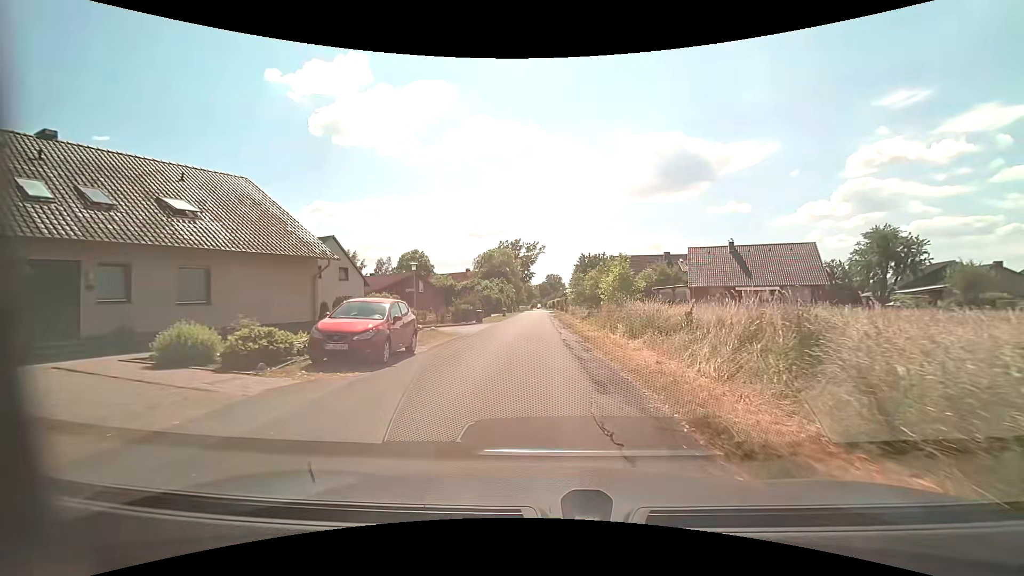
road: unclassified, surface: asphalt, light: Day
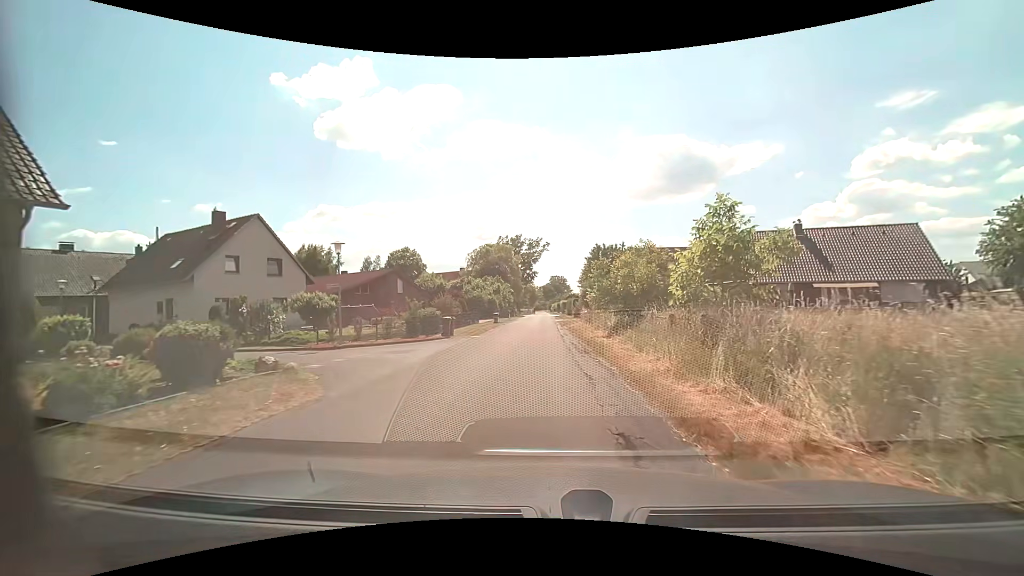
(-0.1, +13.5) m; 0°
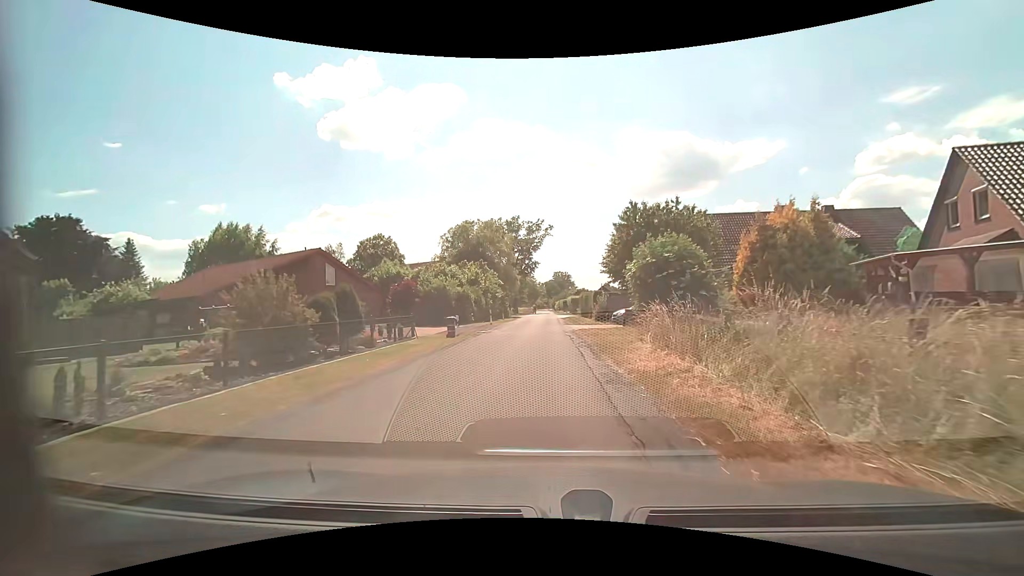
(-0.3, +22.3) m; -1°
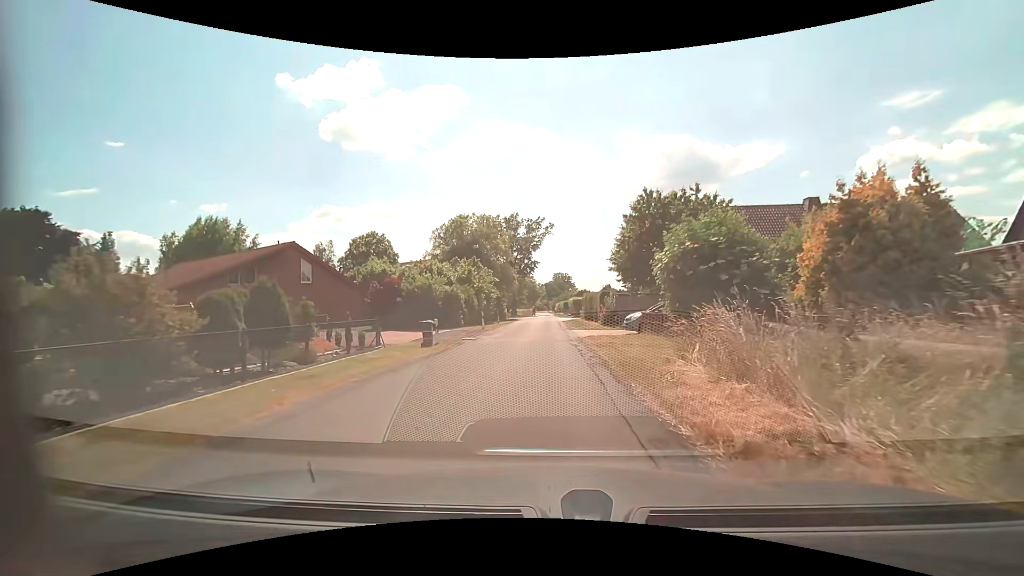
(0.0, +4.5) m; 0°
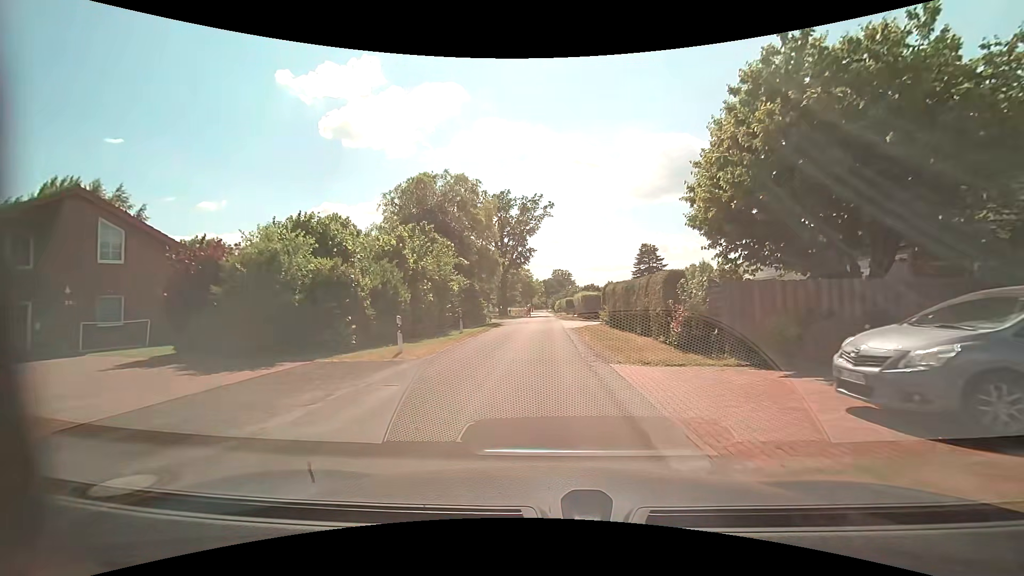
(+0.1, +17.8) m; 0°
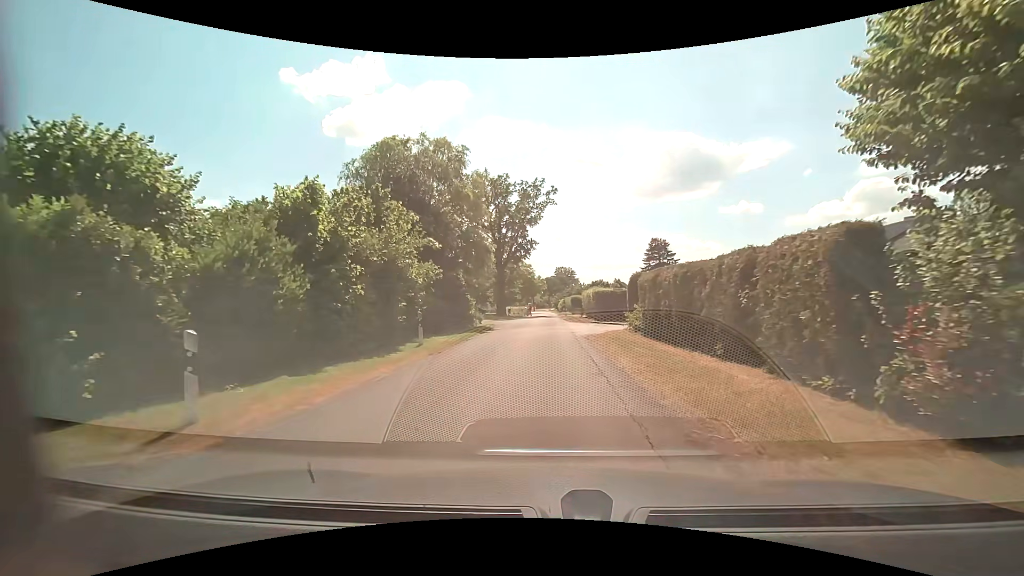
(0.0, +8.2) m; 0°
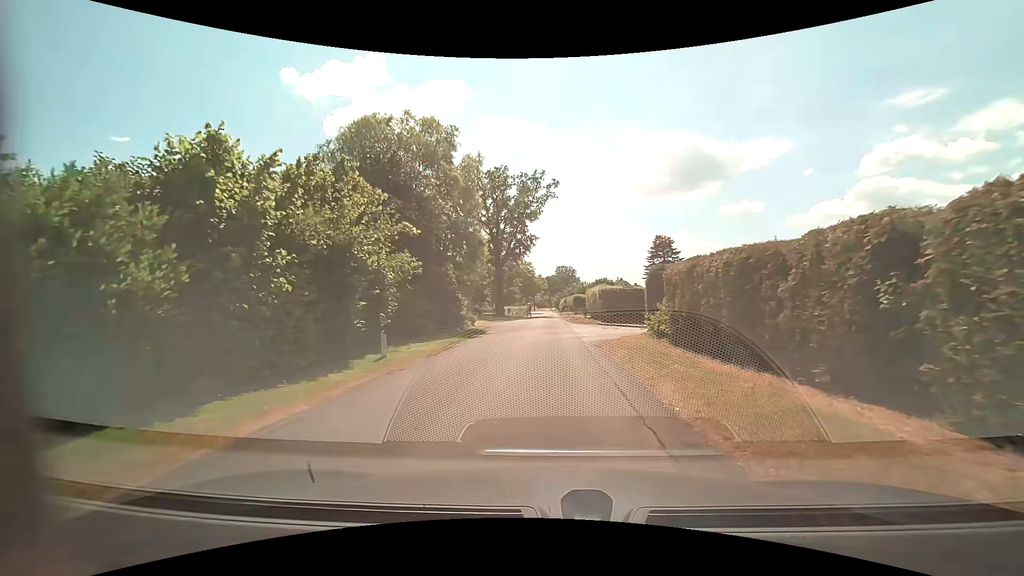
(0.0, +3.6) m; 0°
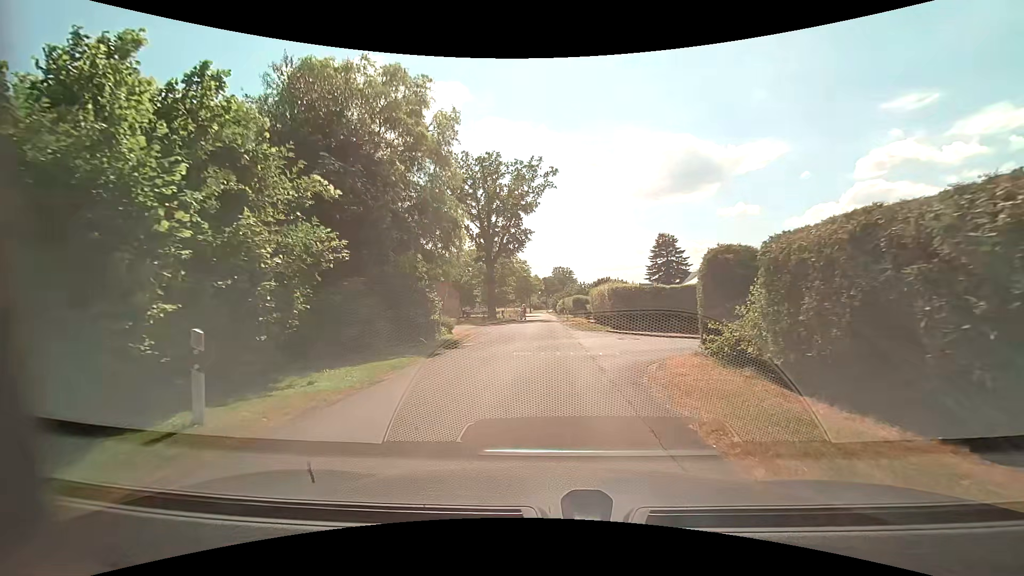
(0.0, +6.3) m; +1°
(0, +10) (0, +20) (0, +30) (0, +40) (0, +50) (0, +60) (+1, +70) (+1, +80) (0, +90) (0, +100) m
